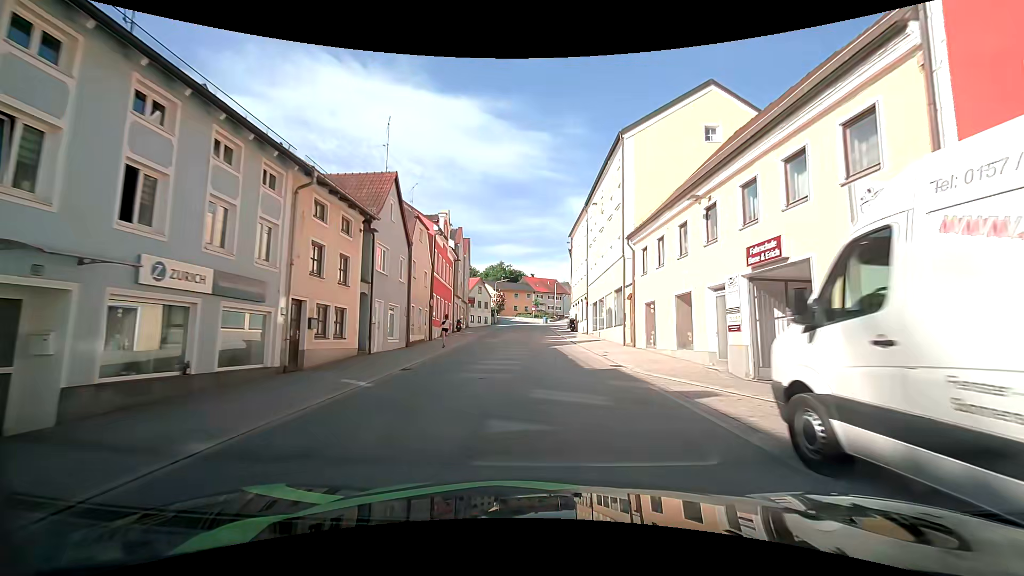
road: tertiary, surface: asphalt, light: Day
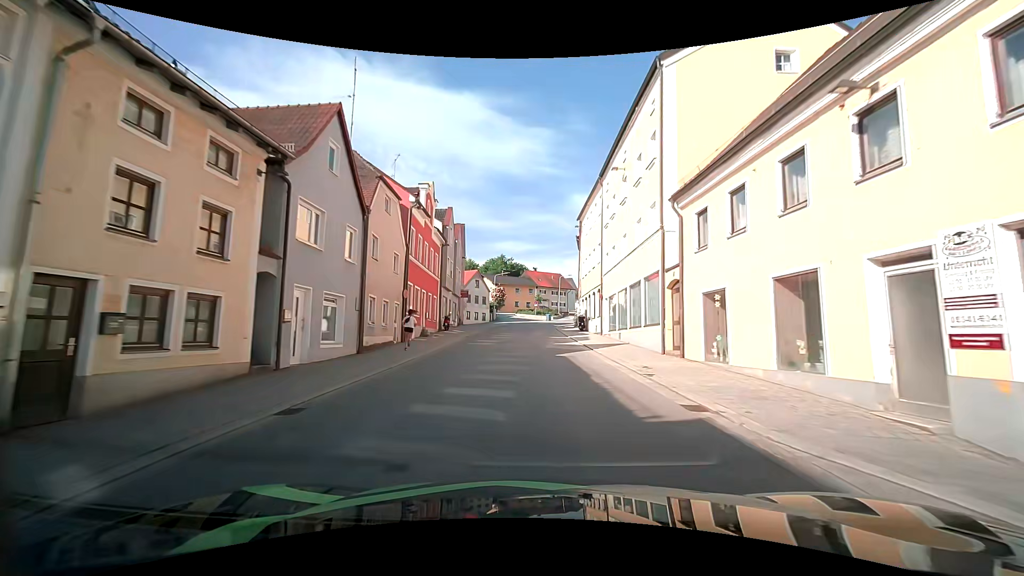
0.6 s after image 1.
(0.0, +7.2) m; 0°
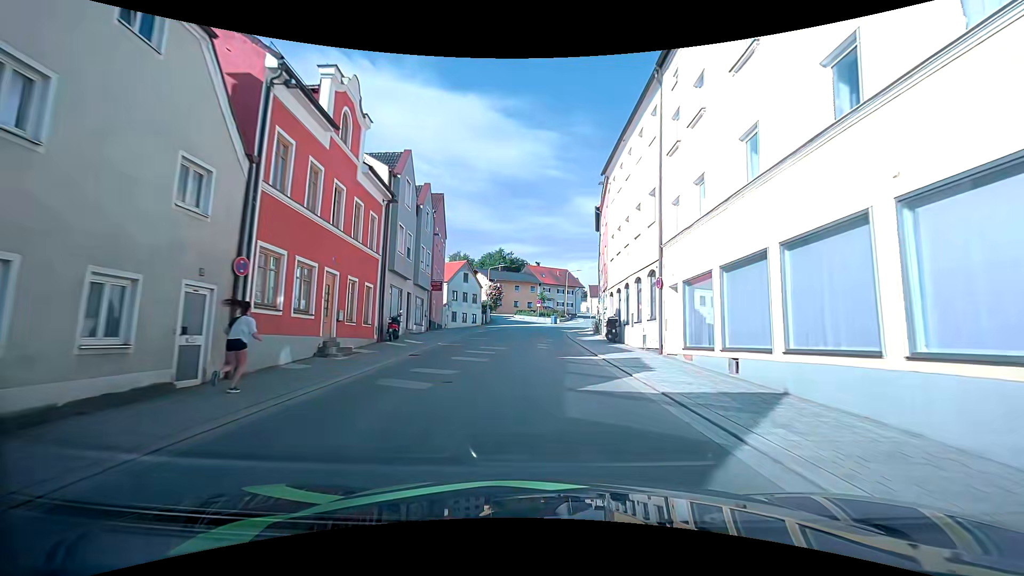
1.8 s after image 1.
(0.0, +14.5) m; 0°
(0, +10) (0, +20) (0, +30) (+1, +40) (+2, +50) (+5, +59) (+8, +69) (+11, +79) (+12, +89) (+11, +98) m
